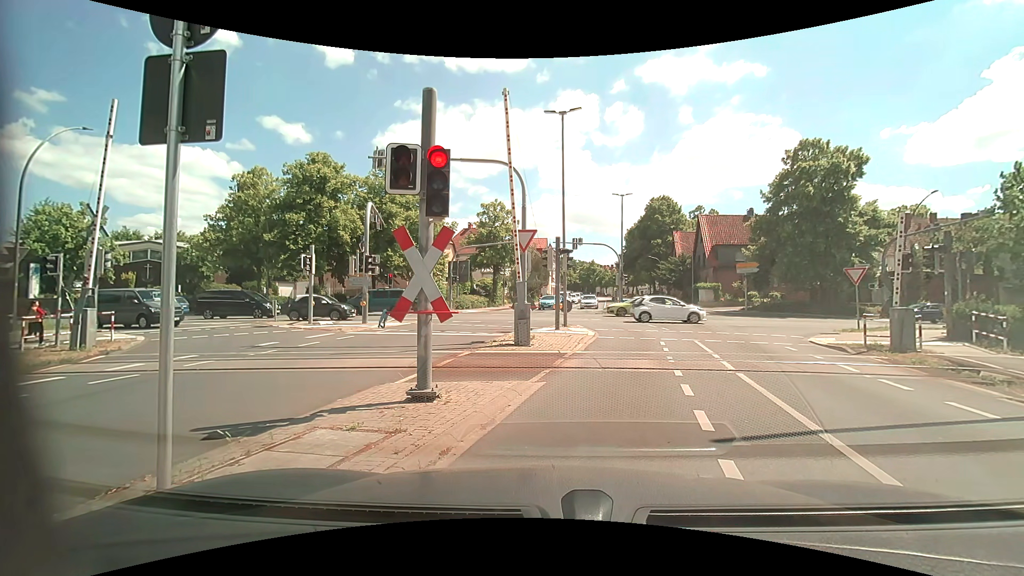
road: tertiary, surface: asphalt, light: Day
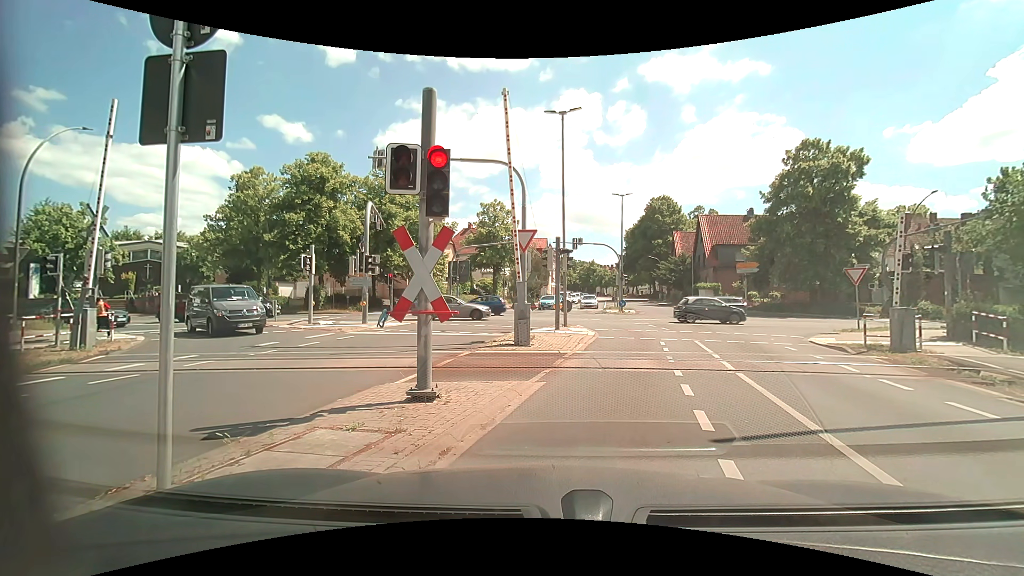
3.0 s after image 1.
(0.0, 0.0) m; 0°
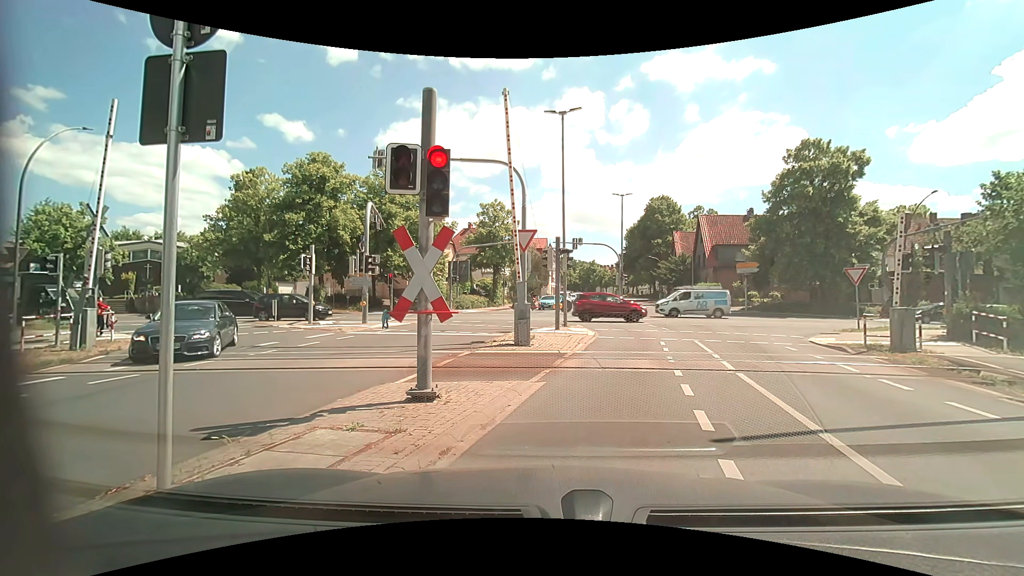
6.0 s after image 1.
(0.0, 0.0) m; 0°
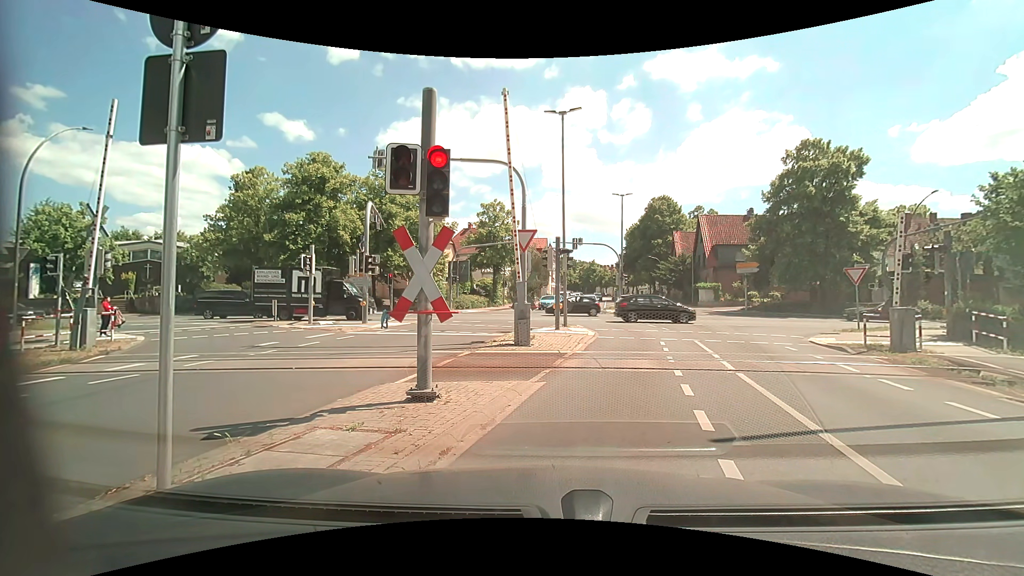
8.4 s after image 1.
(0.0, 0.0) m; 0°
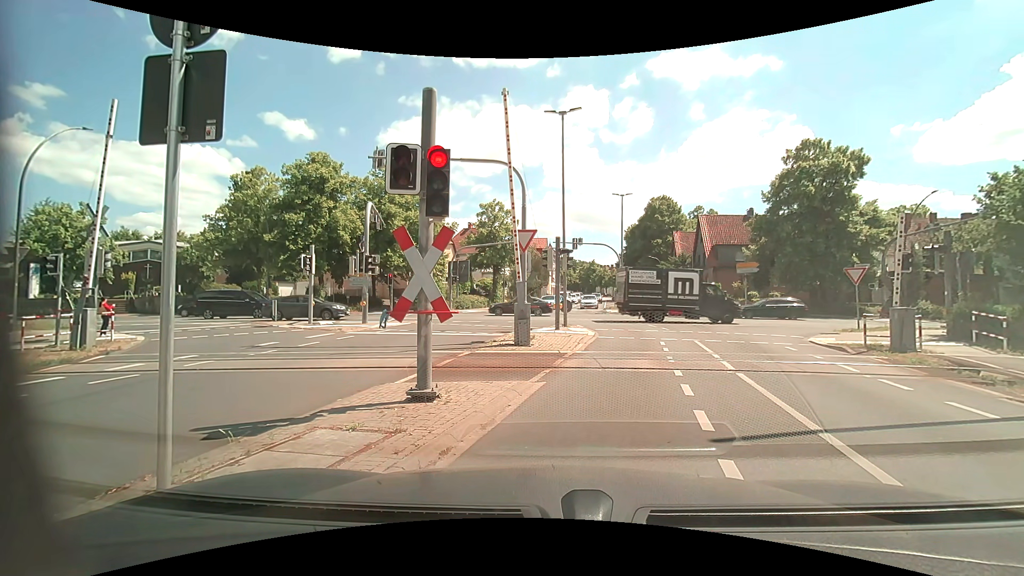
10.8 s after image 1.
(0.0, 0.0) m; 0°
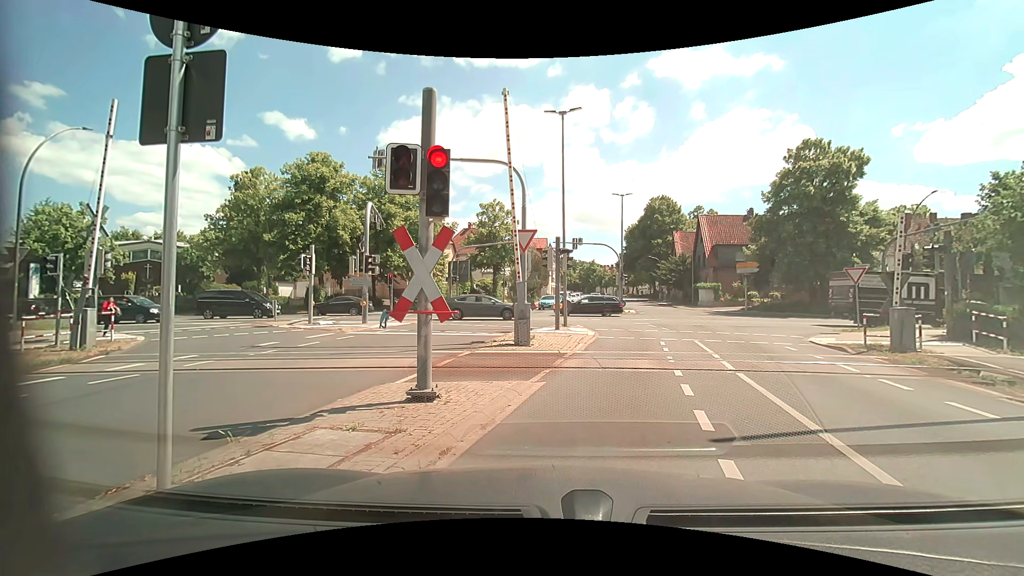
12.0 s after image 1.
(0.0, 0.0) m; 0°
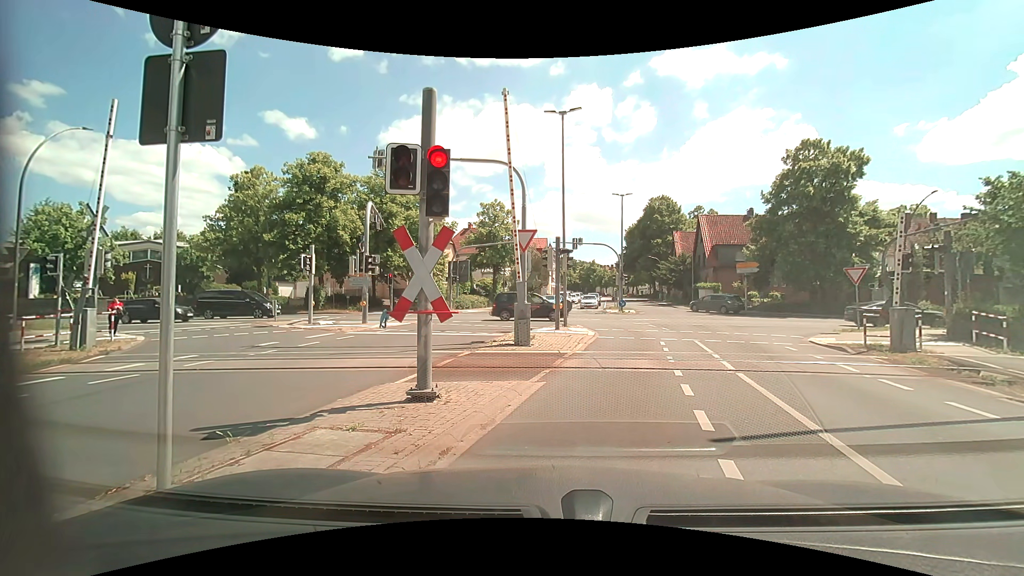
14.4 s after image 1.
(0.0, 0.0) m; 0°
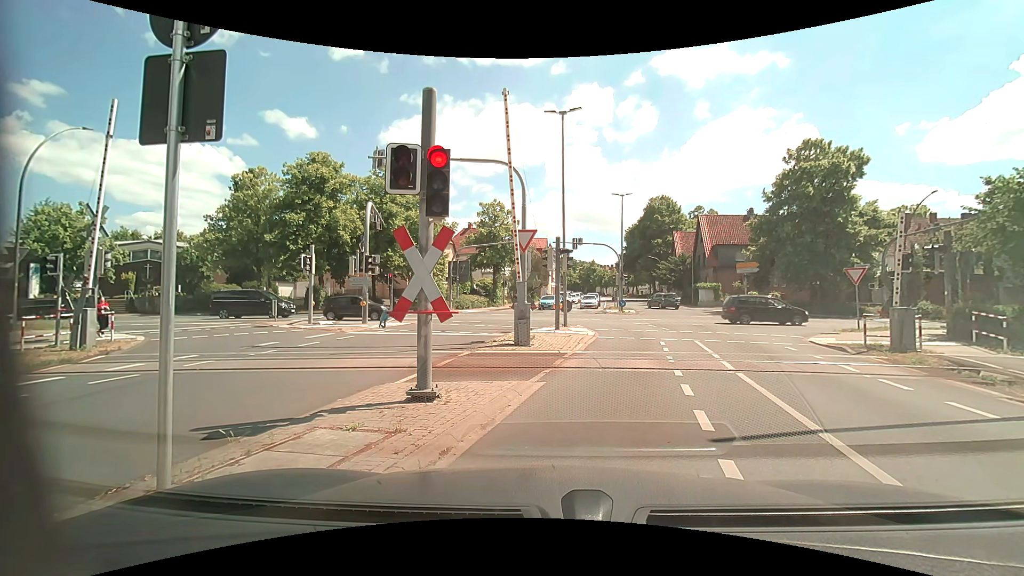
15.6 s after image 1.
(0.0, 0.0) m; 0°
(+2, +10) (+5, +19) (+5, +29) (-1, +37) (-11, +39) (-21, +39) (-31, +39) (-41, +39) (-51, +38) (-61, +37) m
